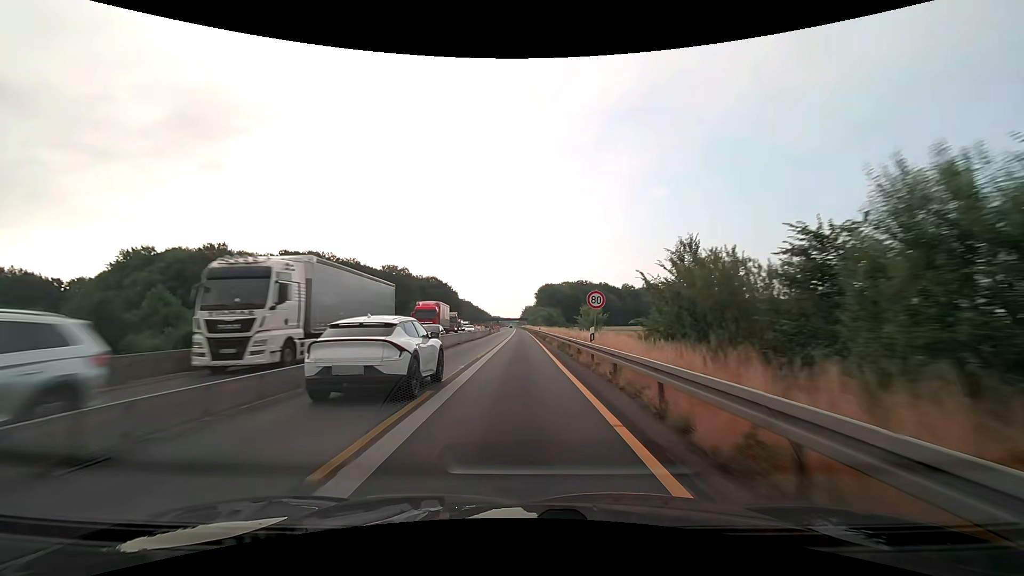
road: motorway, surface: asphalt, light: Day
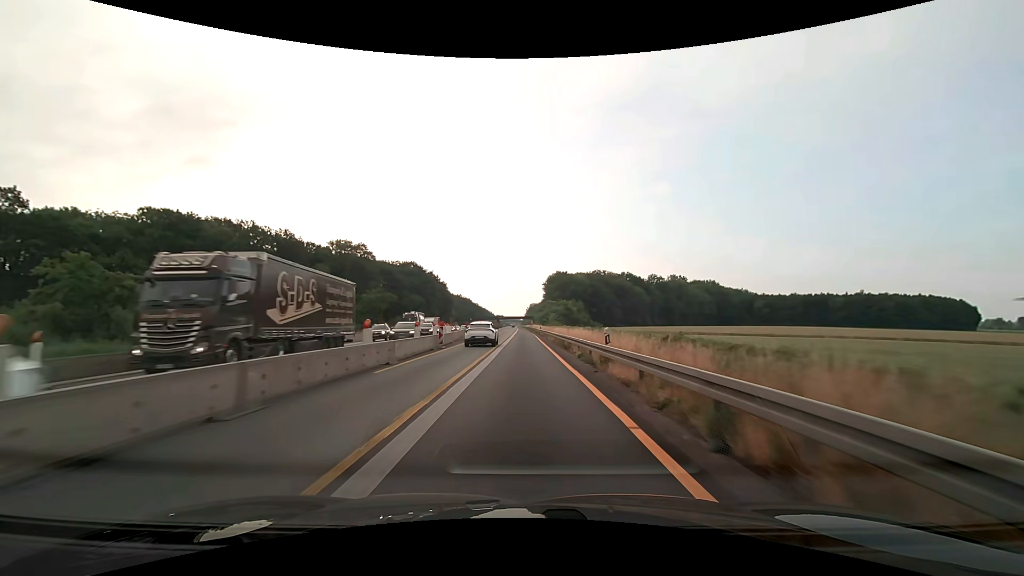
(-0.3, +50.1) m; -1°
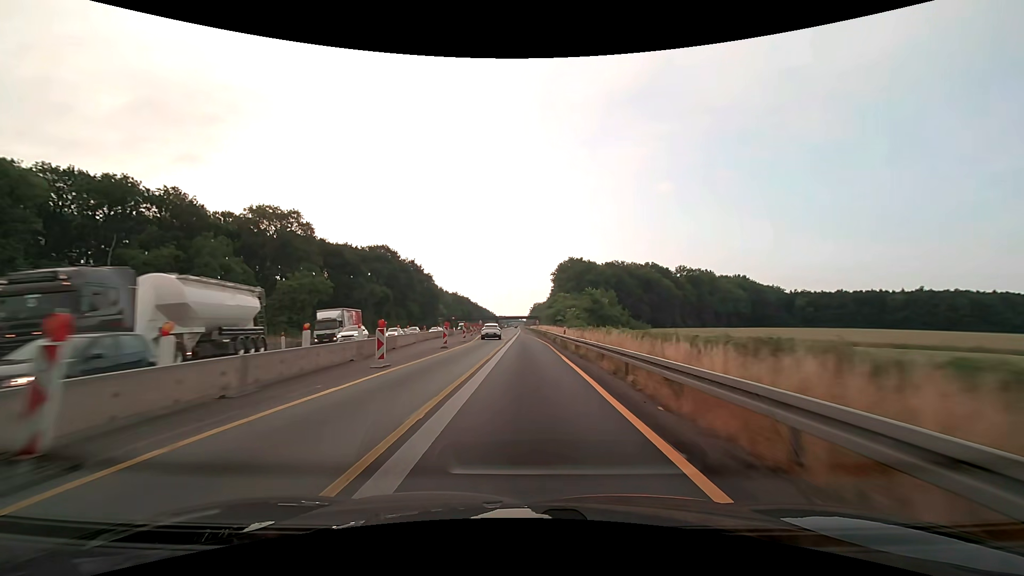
(-0.1, +37.6) m; 0°
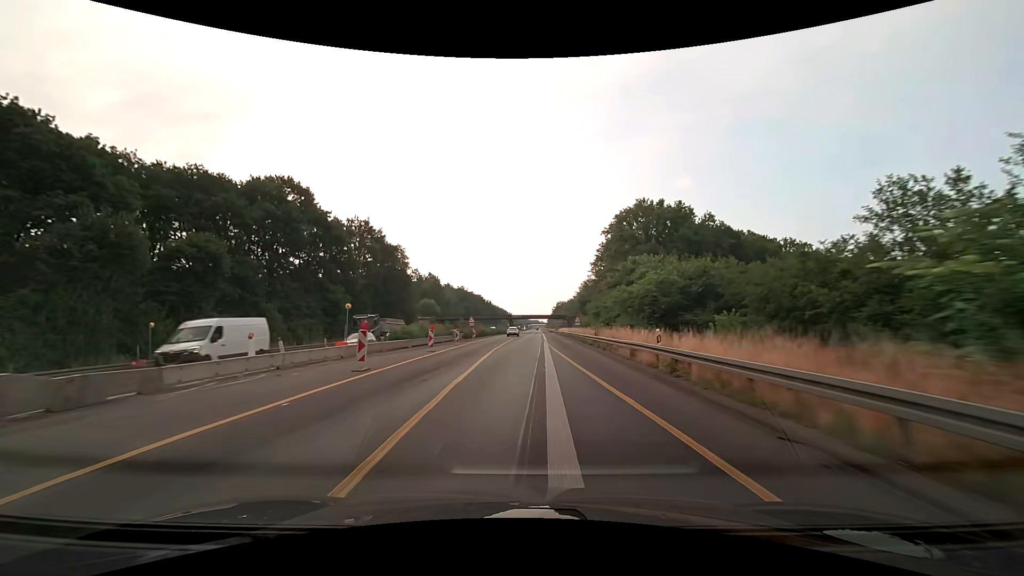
(-1.0, +63.5) m; -2°
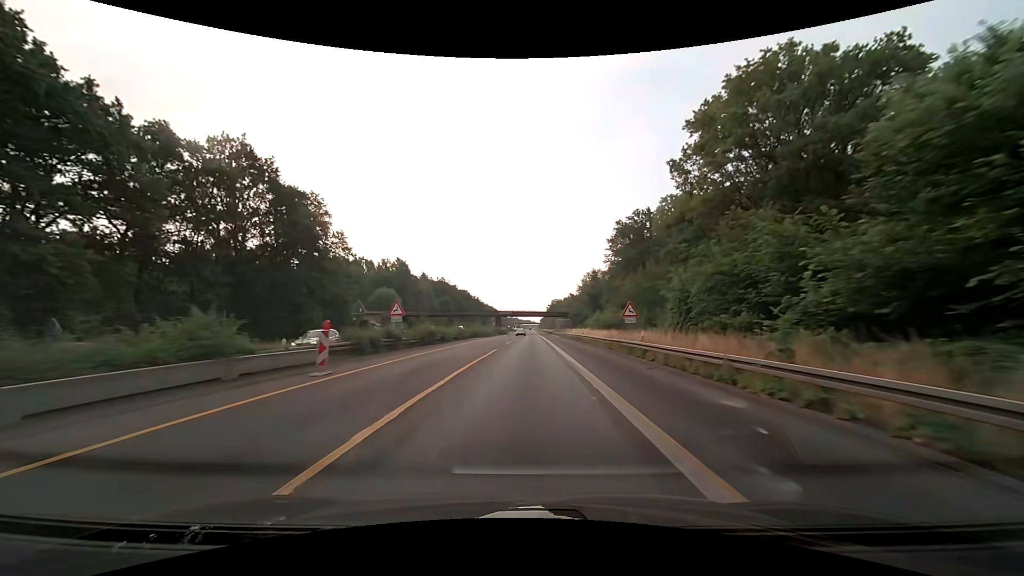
(+0.1, +40.7) m; +1°
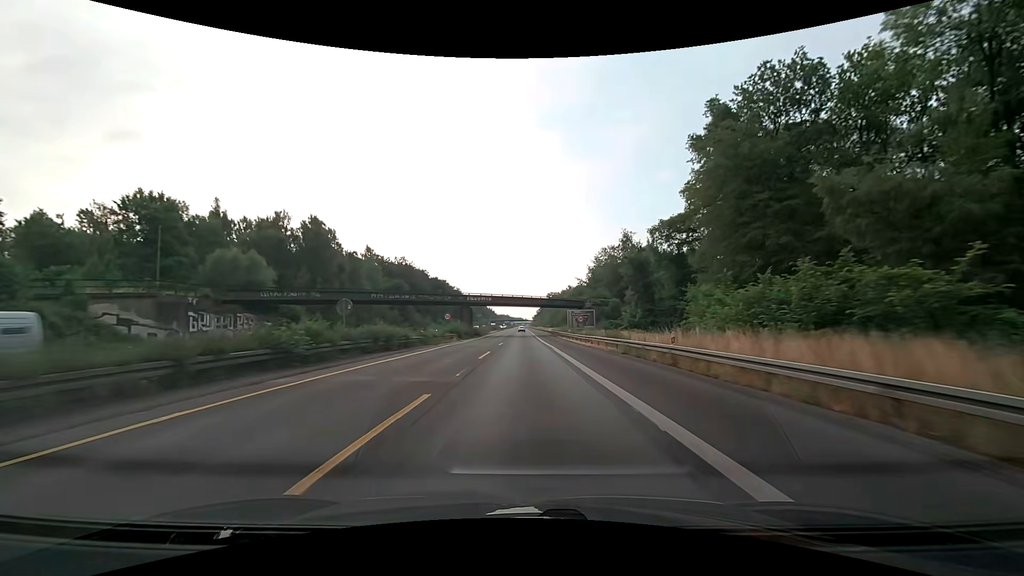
(+0.8, +58.0) m; +1°
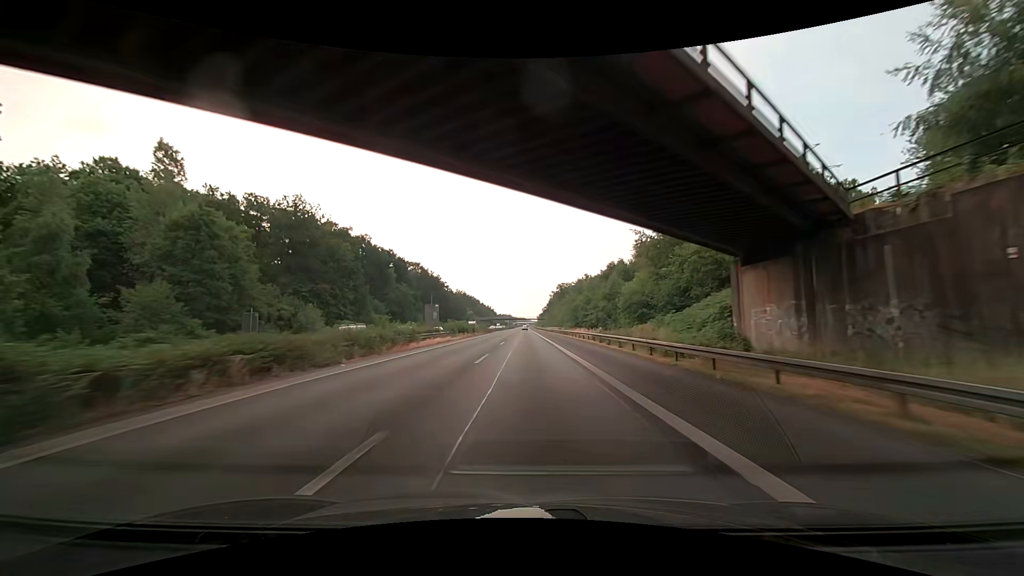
(0.0, +76.3) m; 0°
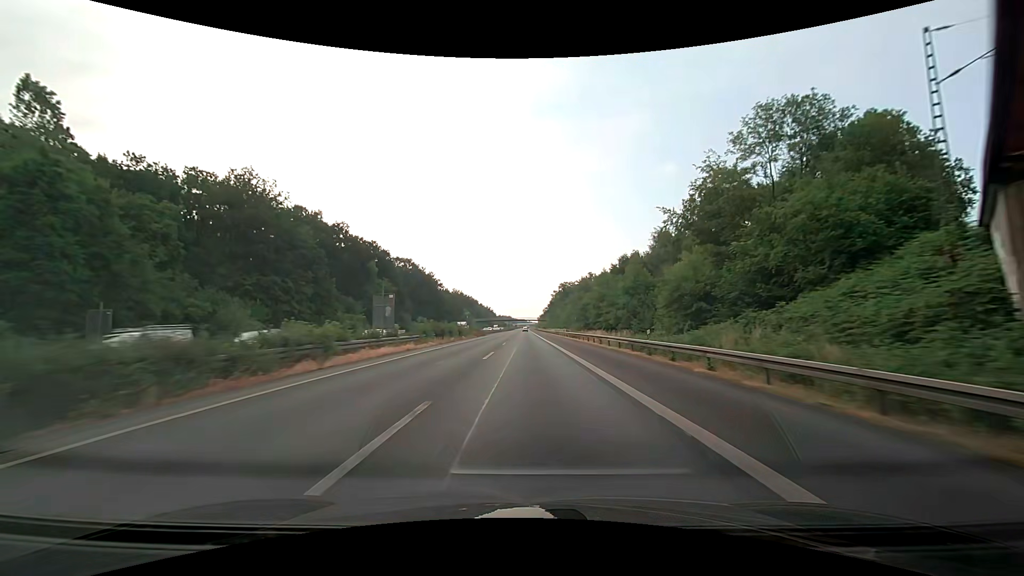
(+0.1, +15.5) m; 0°
(0, +10) (0, +20) (0, +30) (0, +40) (0, +50) (0, +60) (0, +70) (0, +80) (0, +90) (0, +100) m
